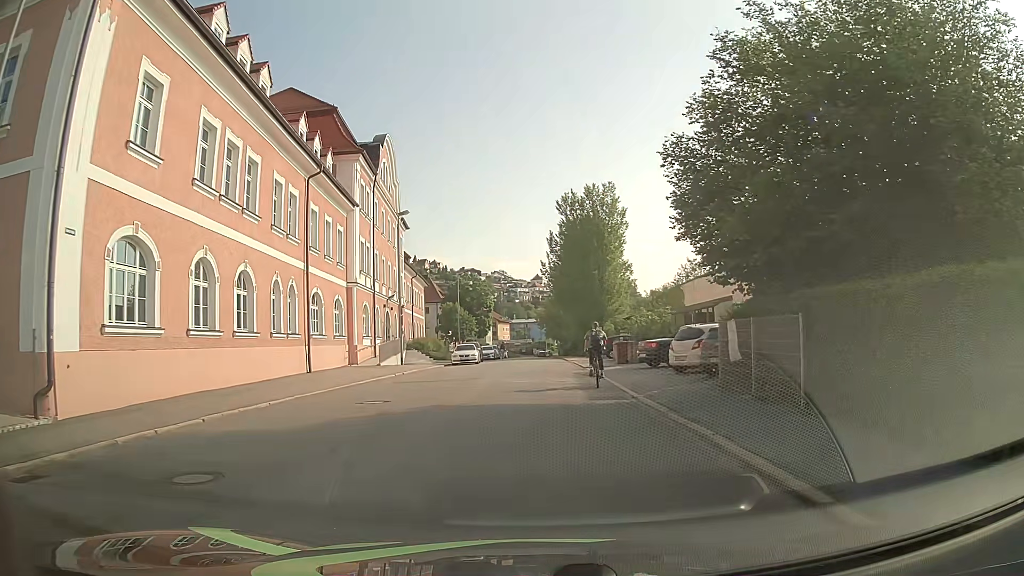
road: tertiary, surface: asphalt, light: Day
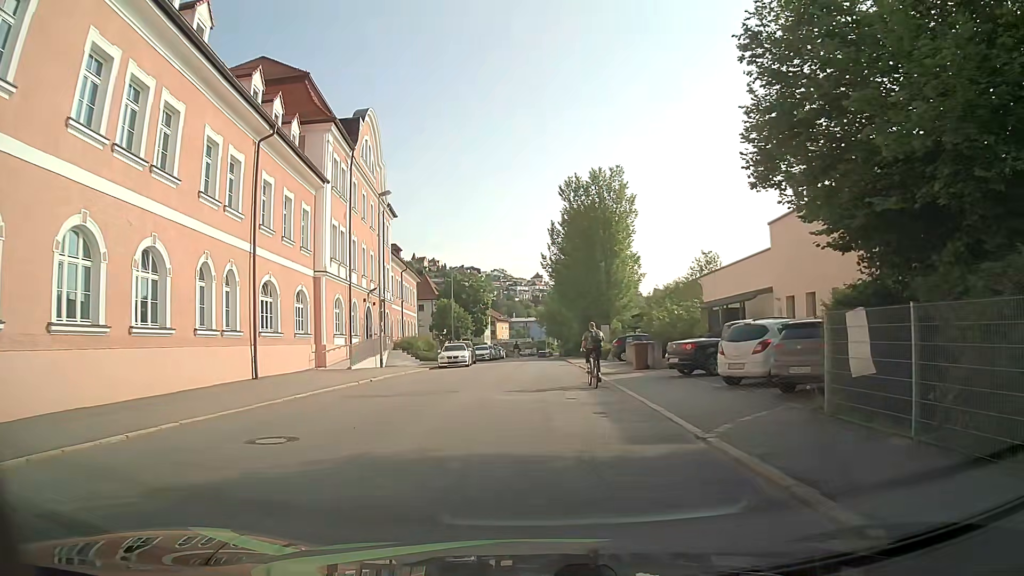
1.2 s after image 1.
(-0.1, +5.9) m; -1°
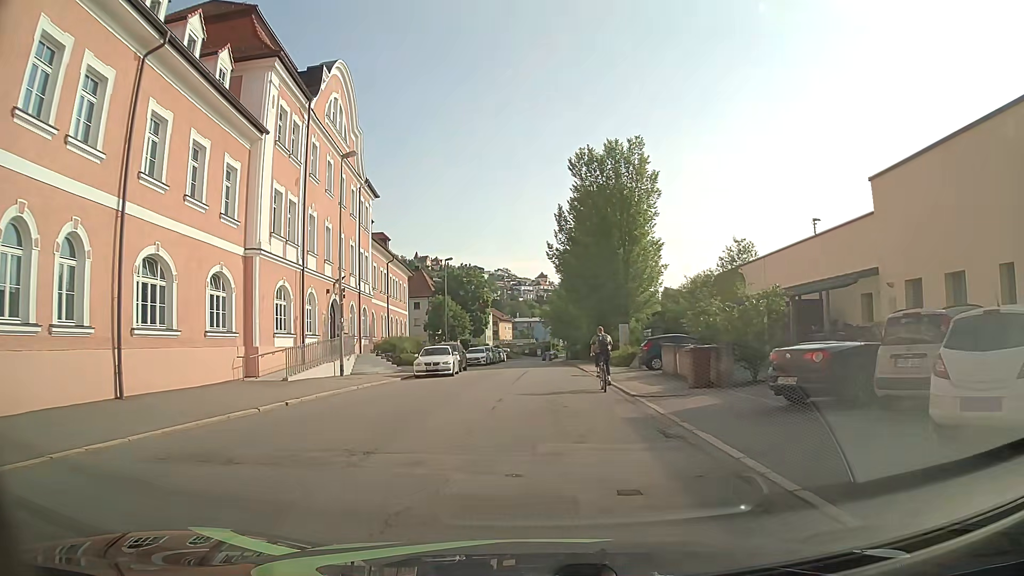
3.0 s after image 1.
(-0.1, +8.9) m; -1°
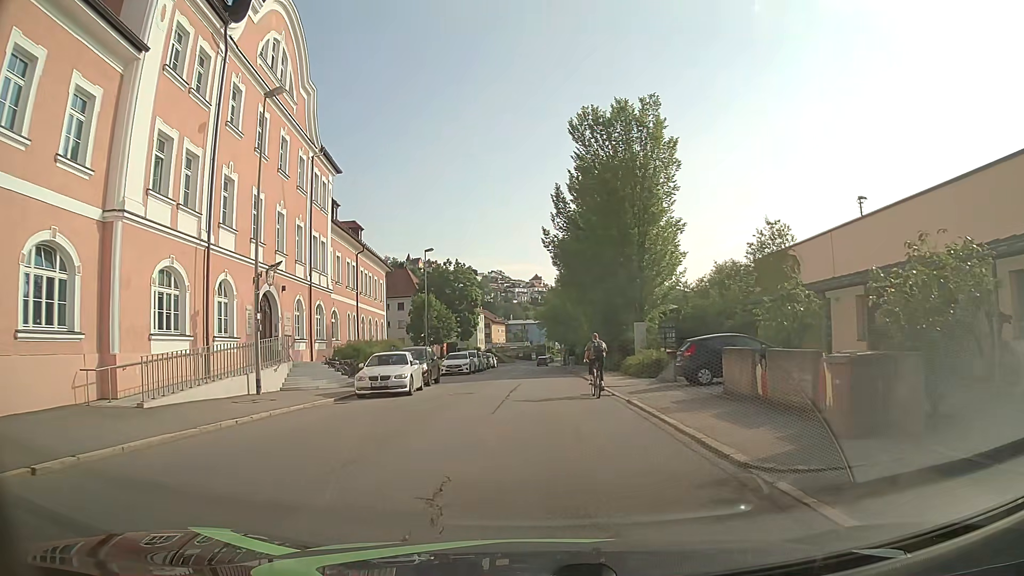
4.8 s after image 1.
(0.0, +9.1) m; -2°
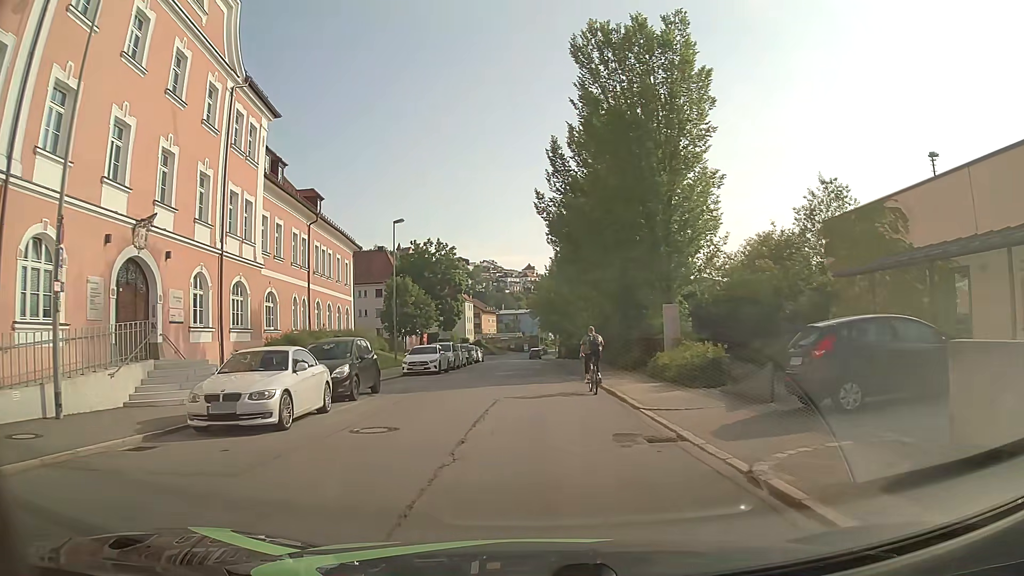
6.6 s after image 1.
(+0.6, +10.2) m; +3°
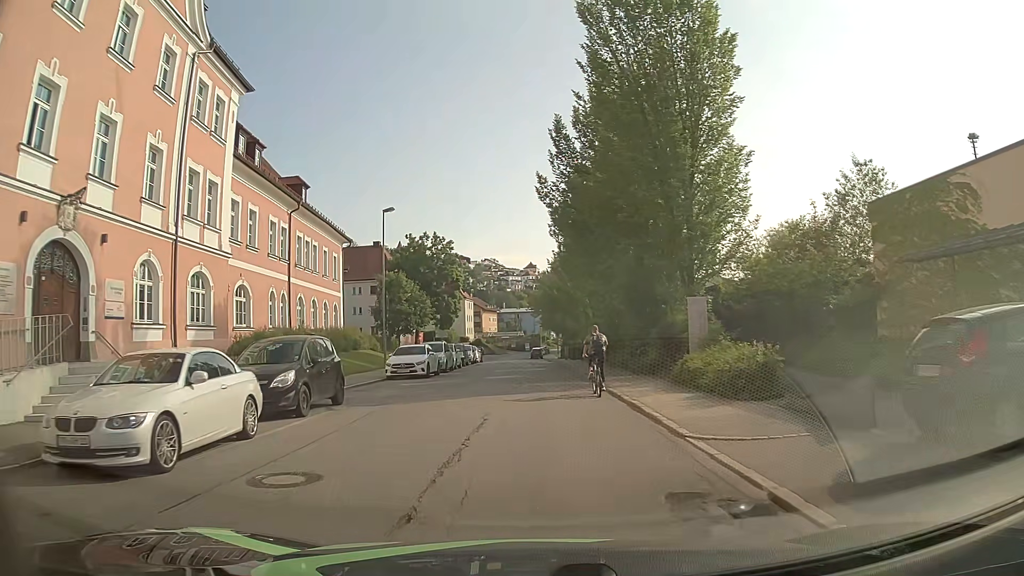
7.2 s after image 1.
(0.0, +4.0) m; 0°
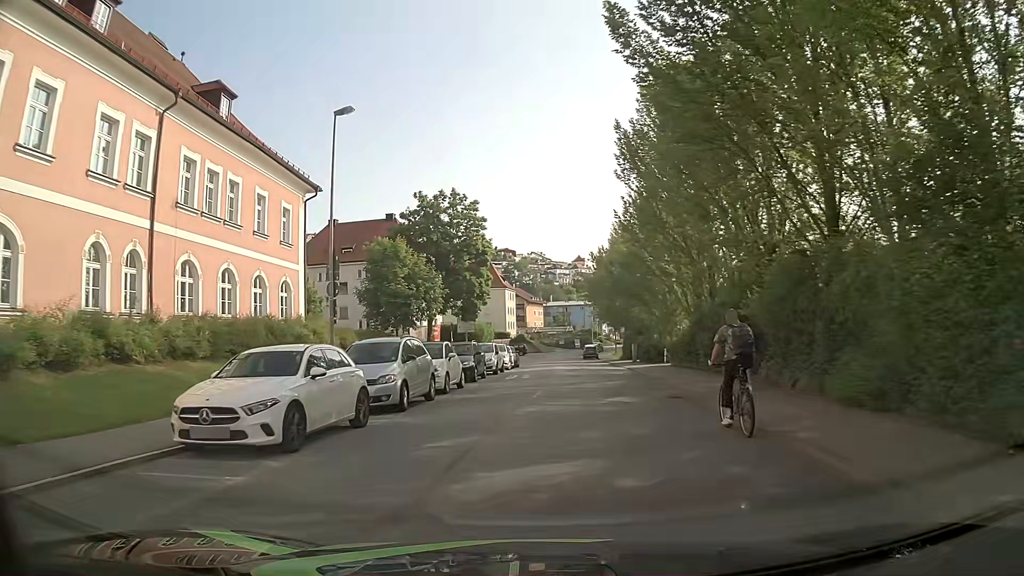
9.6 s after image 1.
(-0.5, +20.0) m; -4°
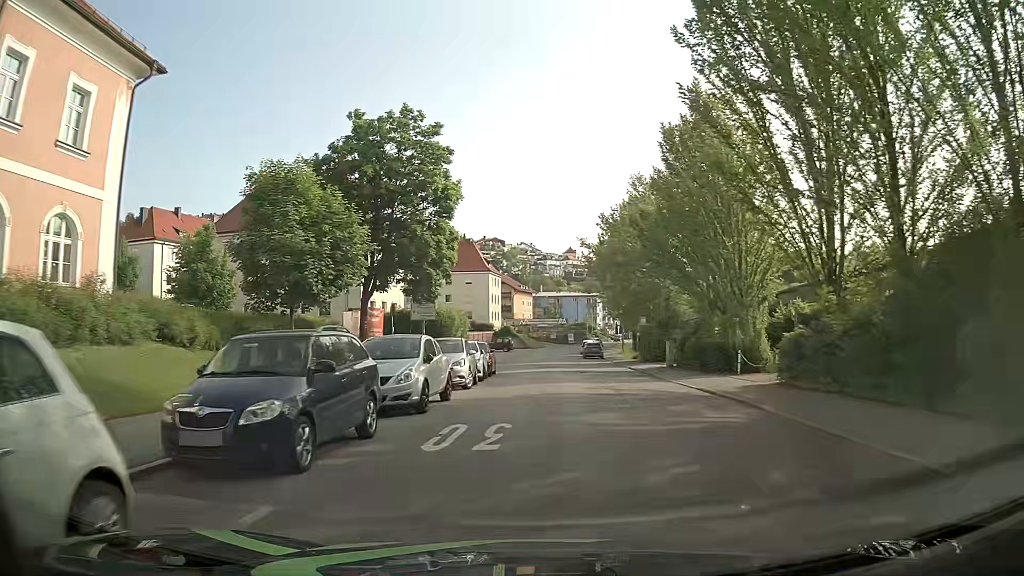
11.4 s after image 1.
(-0.1, +18.2) m; +1°
(0, +10) (+1, +20) (+1, +30) (+2, +40) (+2, +50) (+2, +60) (+3, +70) (+4, +80) (+5, +90) (+6, +100) m
